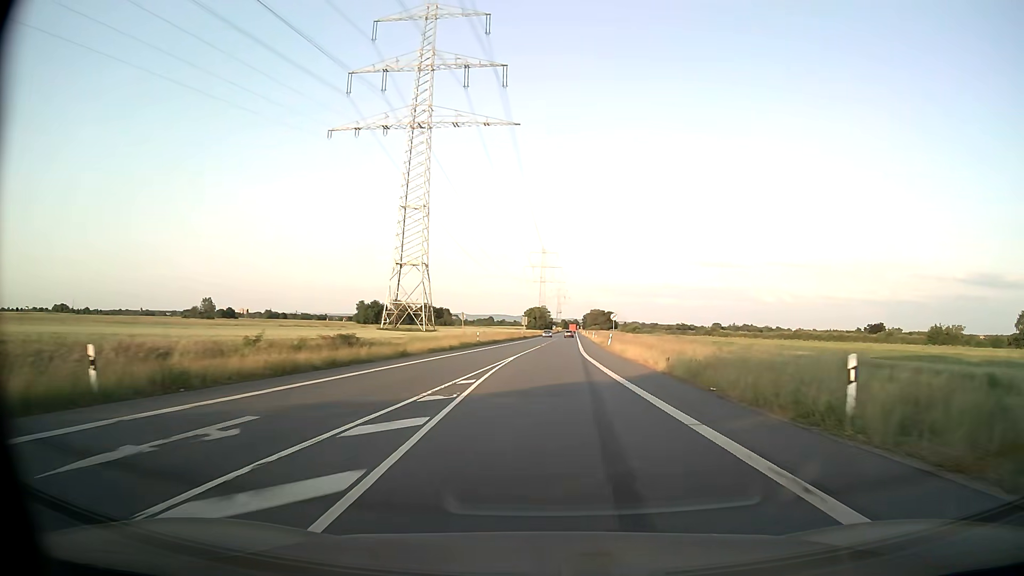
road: secondary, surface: asphalt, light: Day
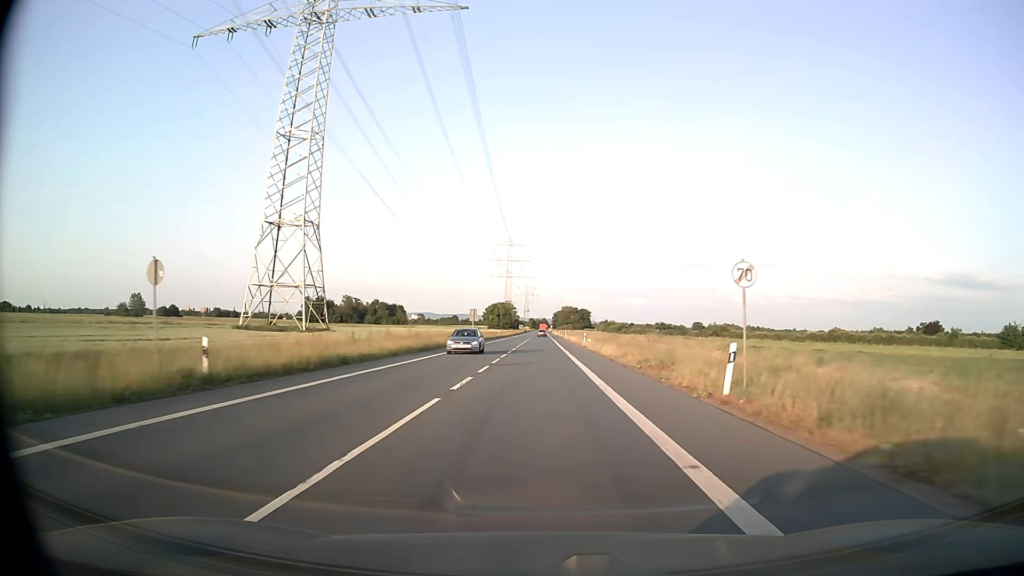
(+1.2, +45.8) m; +3°
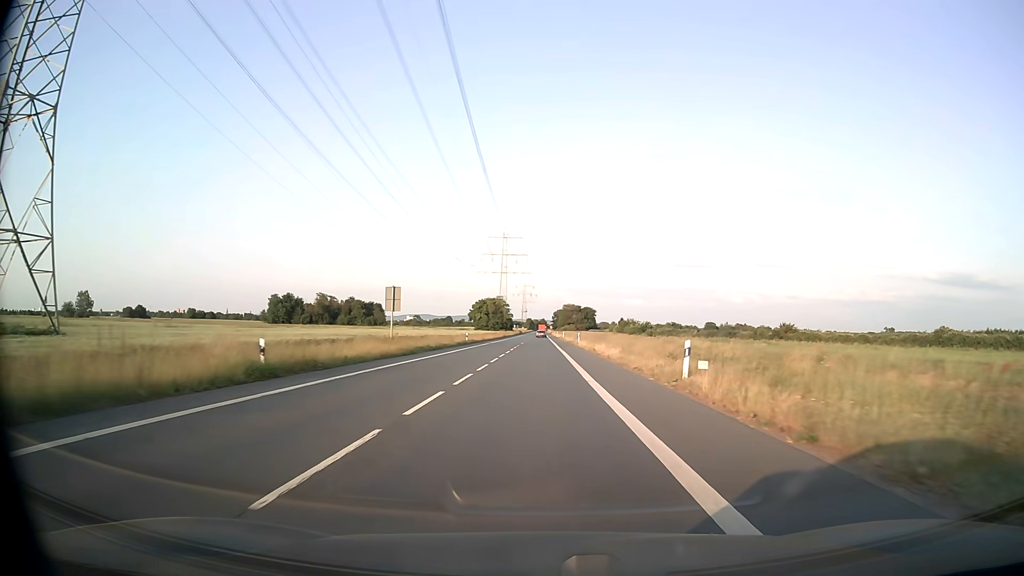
(+0.1, +46.6) m; 0°
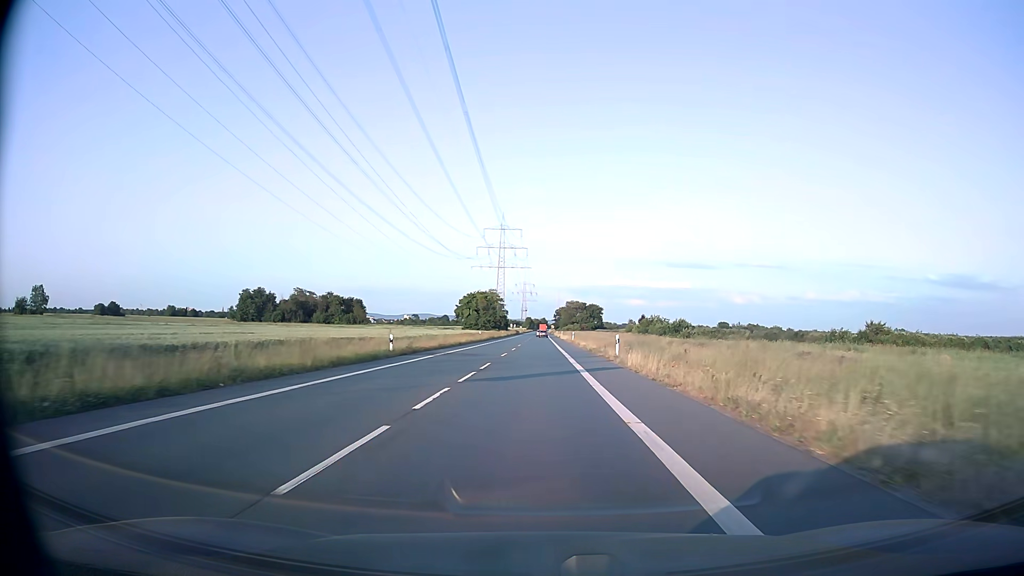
(0.0, +35.3) m; 0°
(0, +10) (0, +20) (0, +30) (0, +40) (0, +50) (0, +60) (0, +70) (0, +80) (0, +90) (0, +100) m
